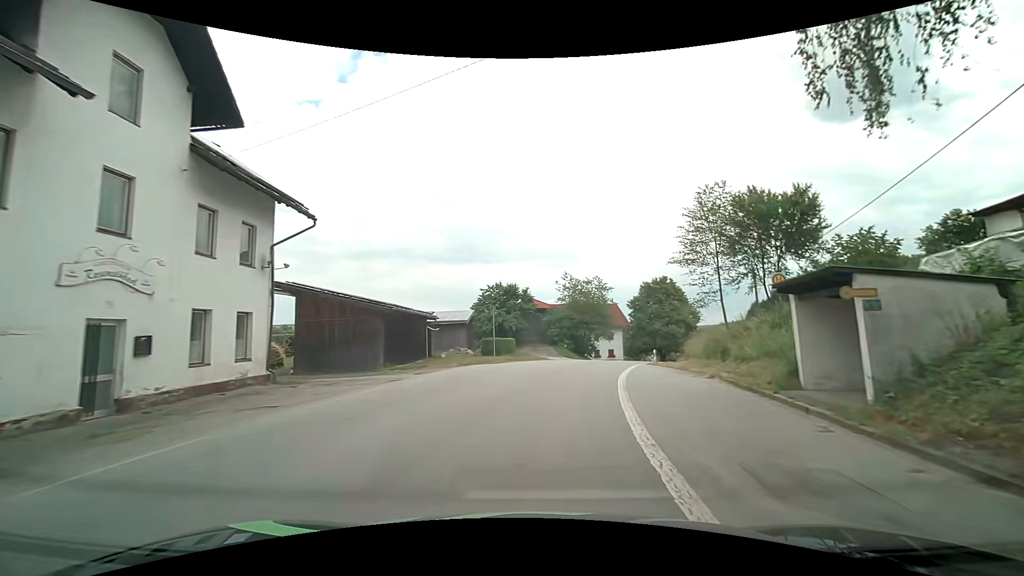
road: secondary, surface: asphalt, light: Day
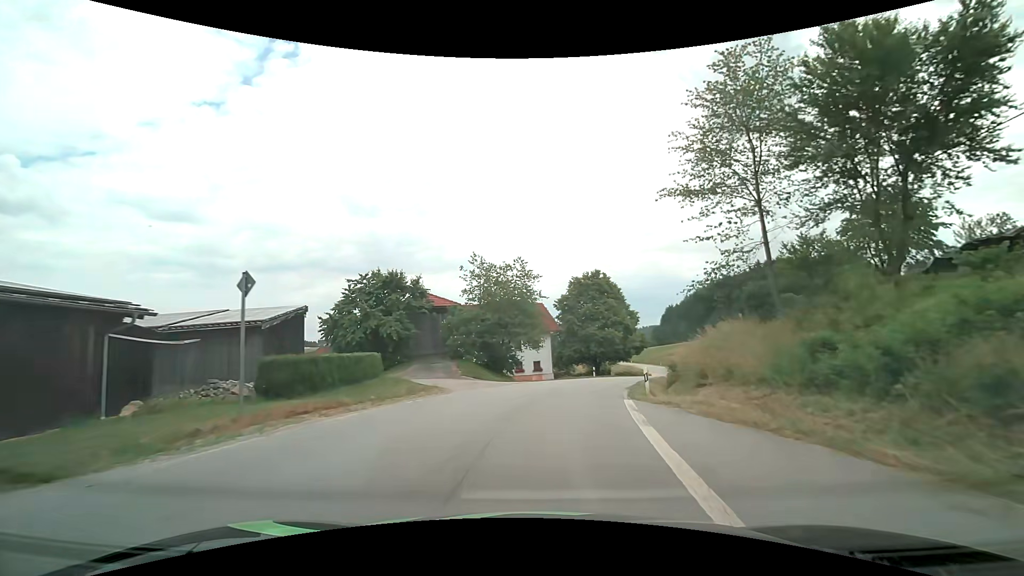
(+1.6, +18.5) m; +9°
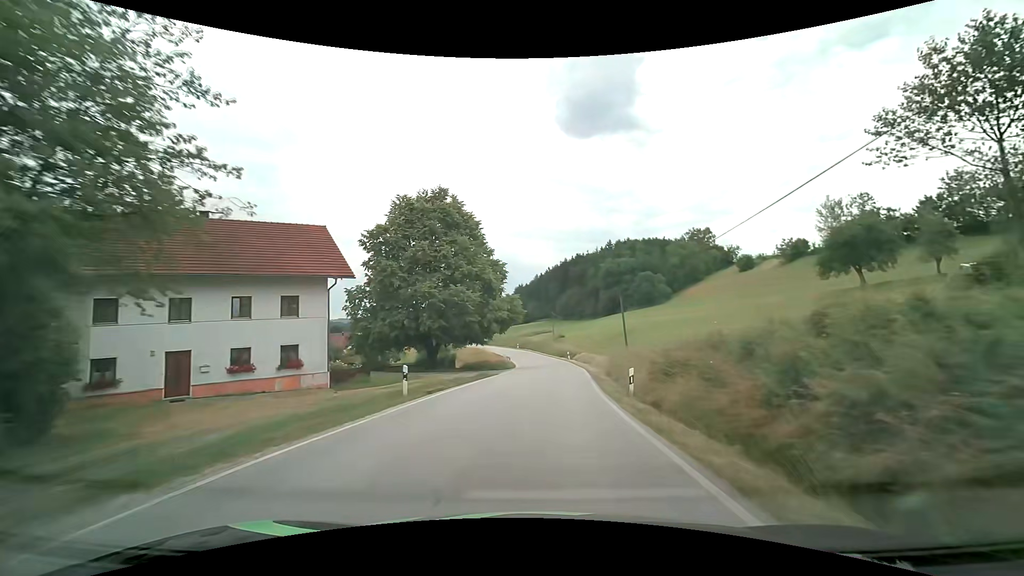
(+4.1, +32.0) m; +17°
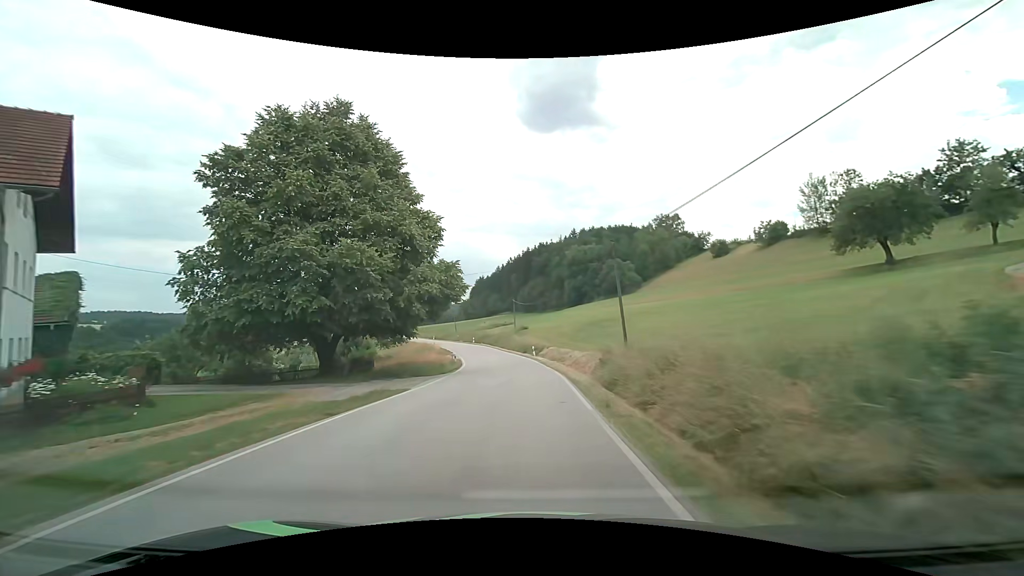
(+0.9, +14.6) m; +5°
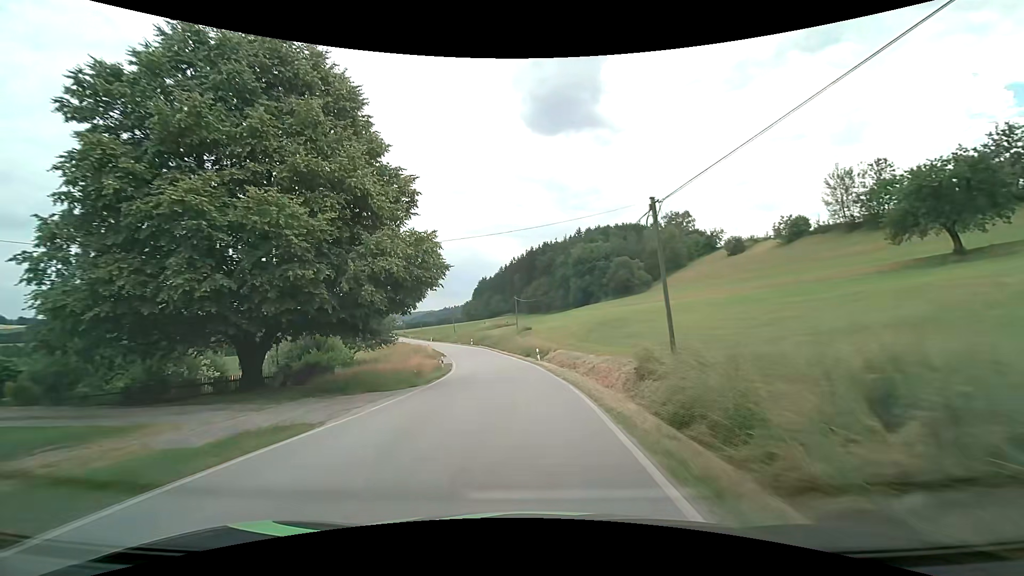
(0.0, +7.8) m; -1°
